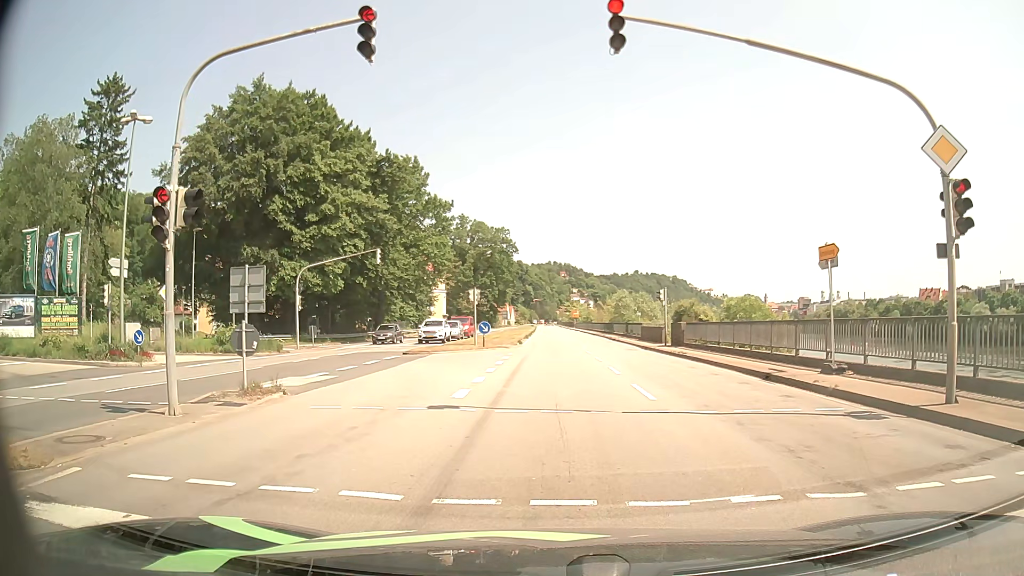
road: primary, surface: asphalt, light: Day
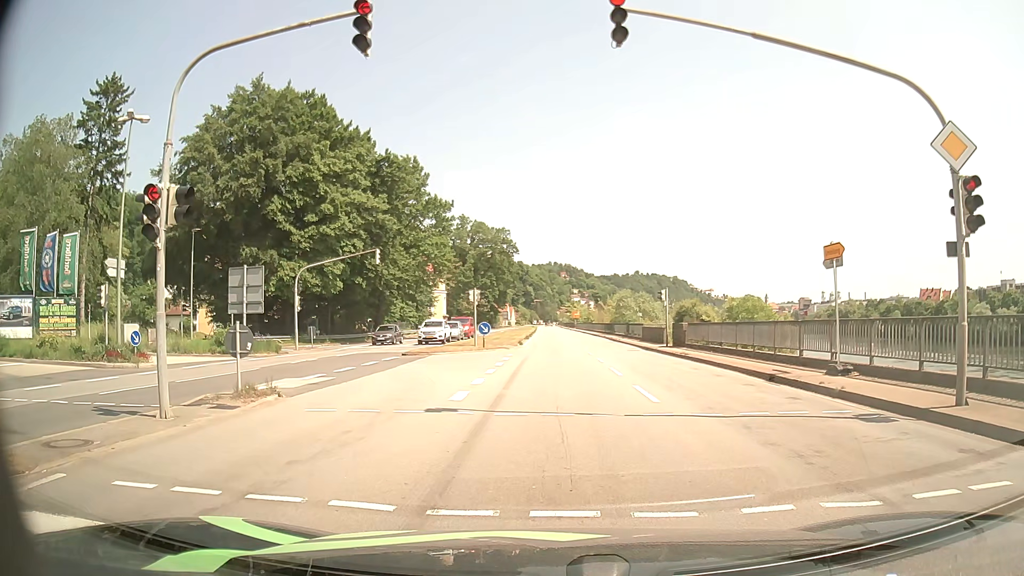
(0.0, +0.3) m; 0°
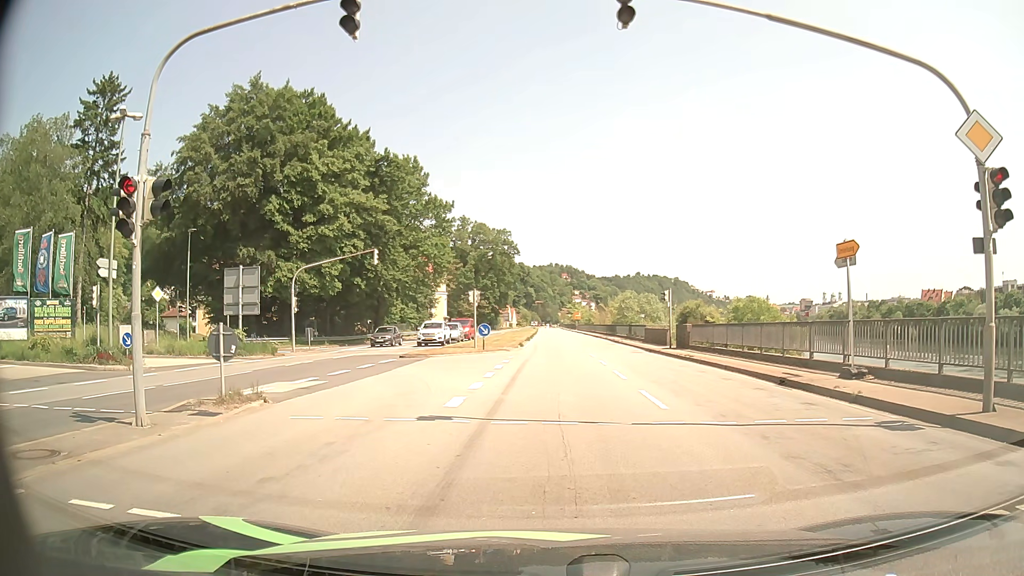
(0.0, +0.7) m; 0°
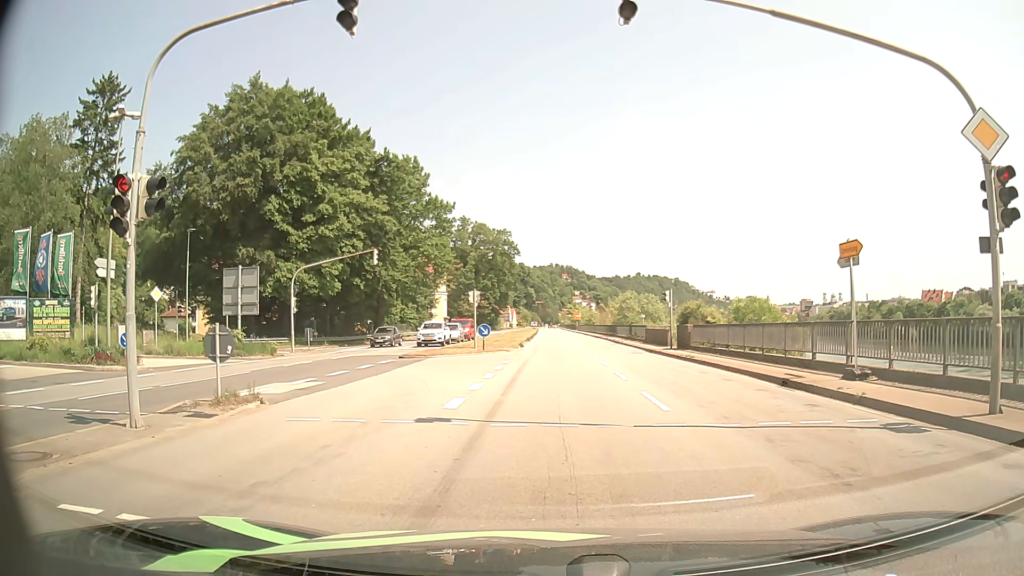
(0.0, +0.2) m; 0°
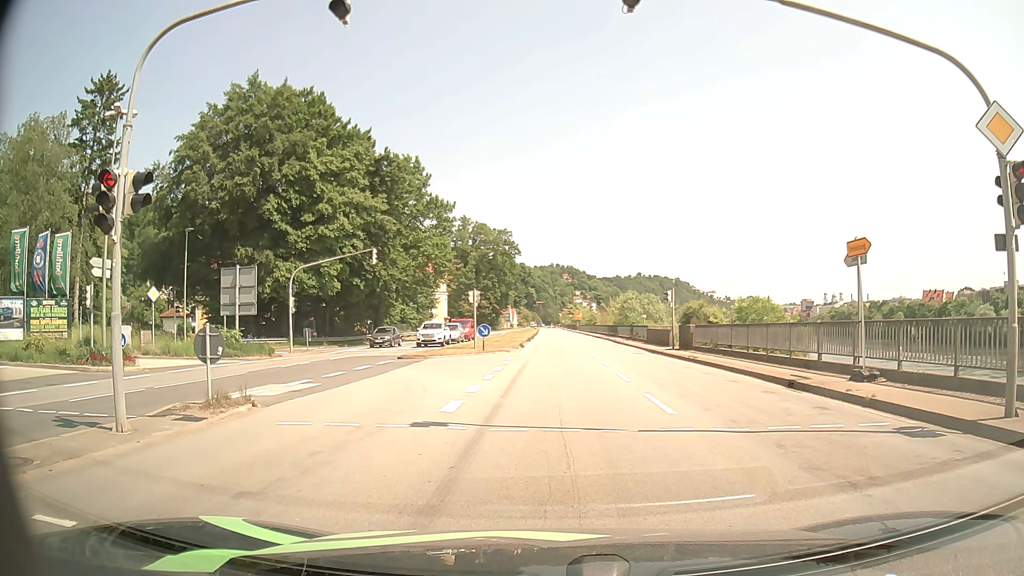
(0.0, +0.4) m; 0°
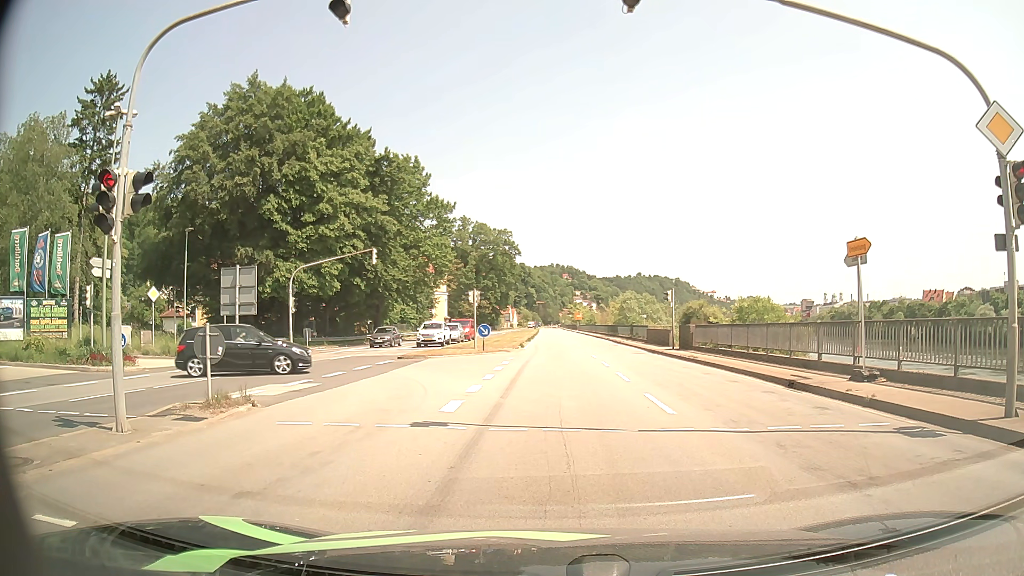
(0.0, 0.0) m; 0°
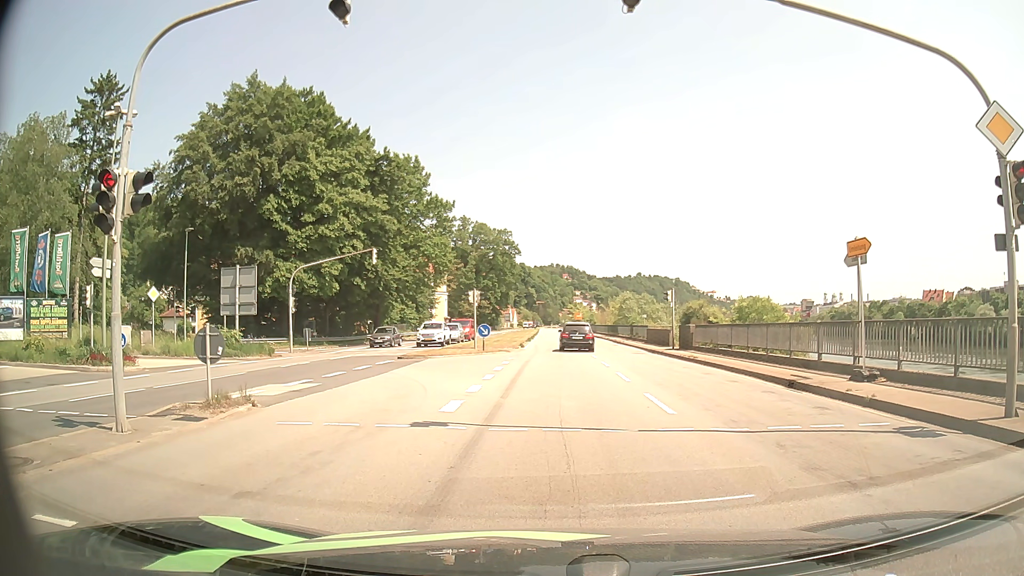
(0.0, 0.0) m; 0°
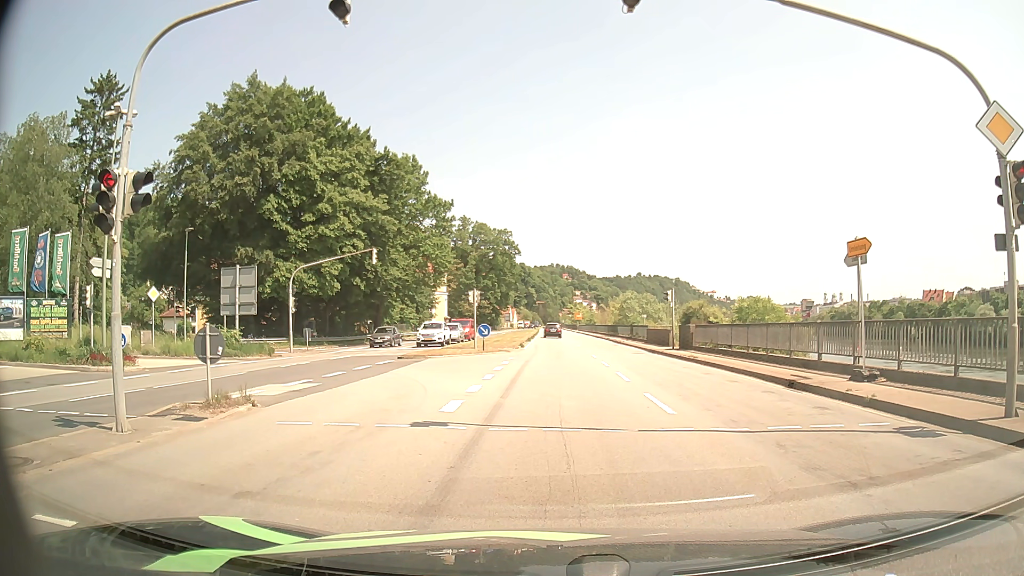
(0.0, 0.0) m; 0°
(0, +10) (0, +20) (0, +30) (-1, +40) (-1, +50) (-1, +60) (-1, +70) (-1, +80) (-1, +90) (-1, +100) m
